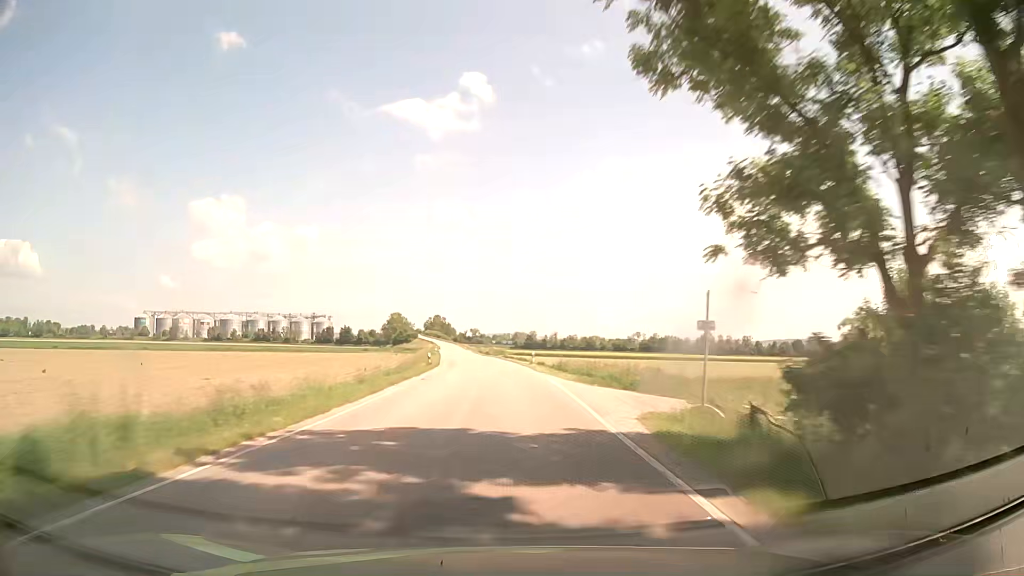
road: secondary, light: Day
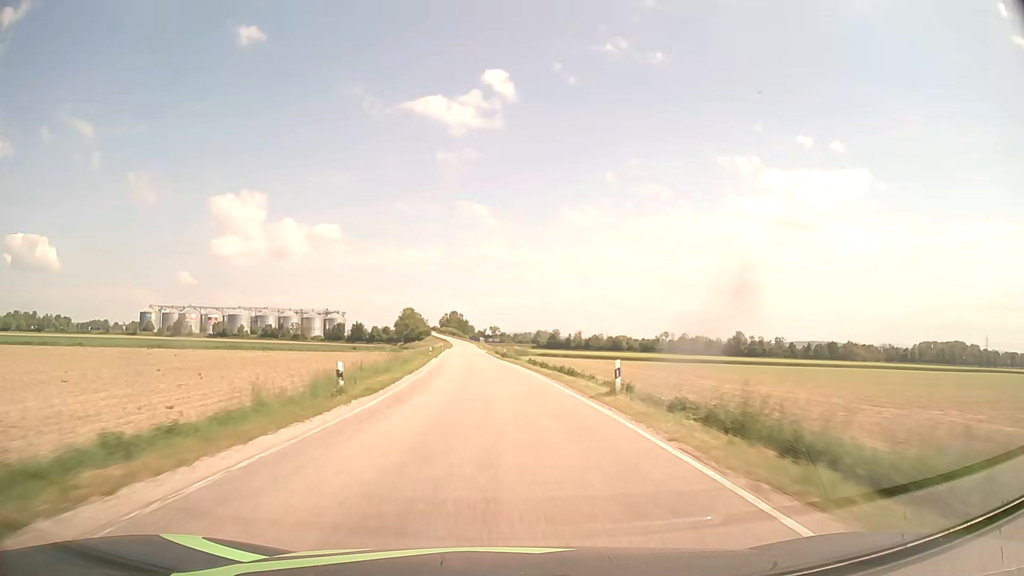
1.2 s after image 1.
(-0.3, +28.4) m; -1°
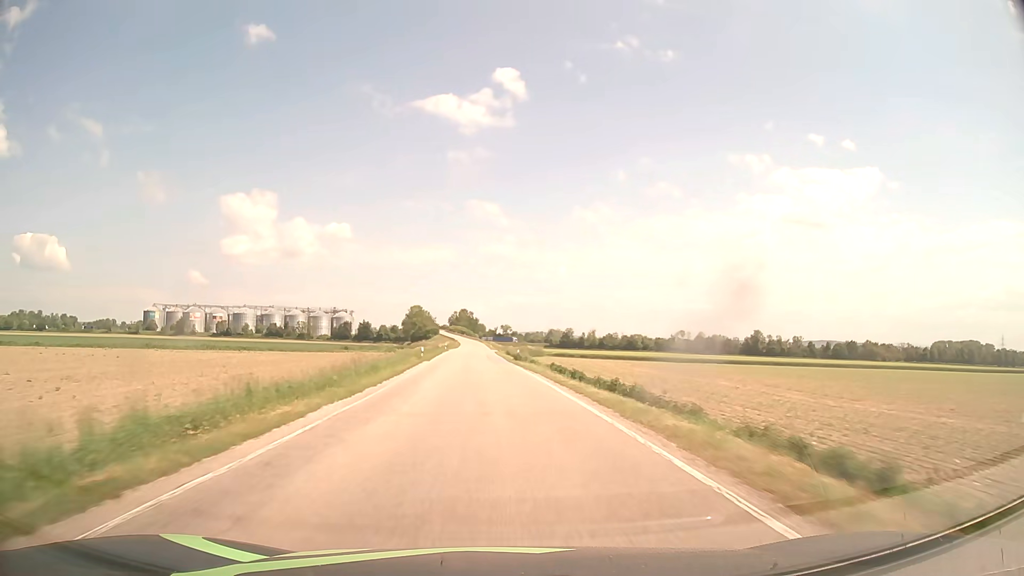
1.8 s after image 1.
(-0.1, +14.2) m; -1°
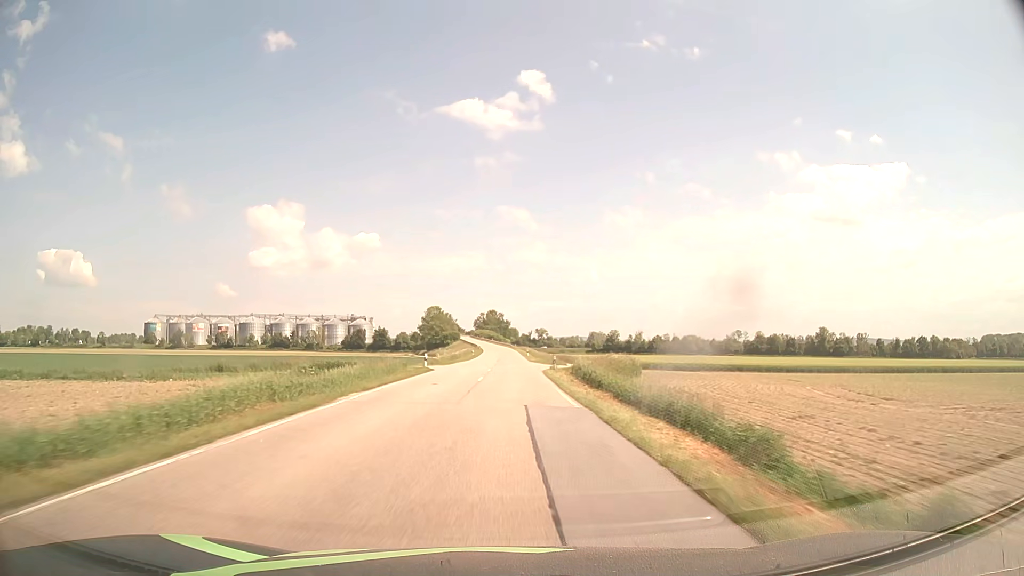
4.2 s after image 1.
(-1.6, +56.8) m; -3°
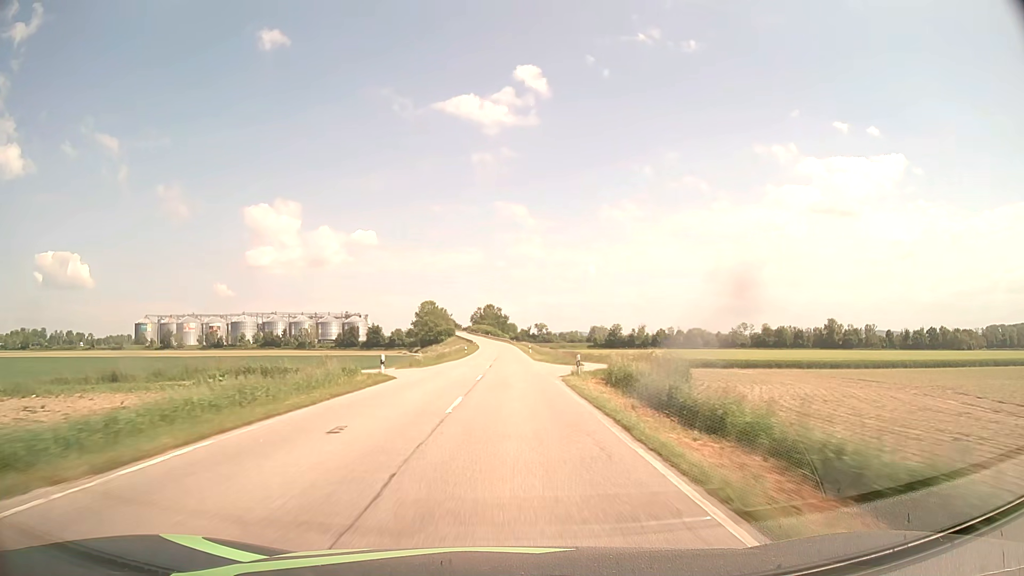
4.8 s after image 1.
(0.0, +14.2) m; 0°
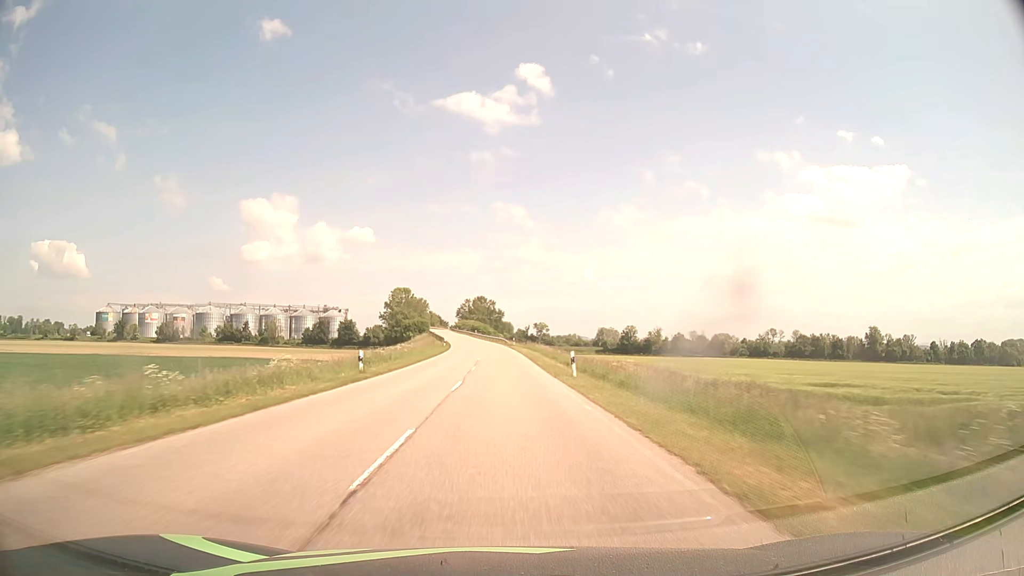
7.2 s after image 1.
(+0.2, +56.9) m; 0°
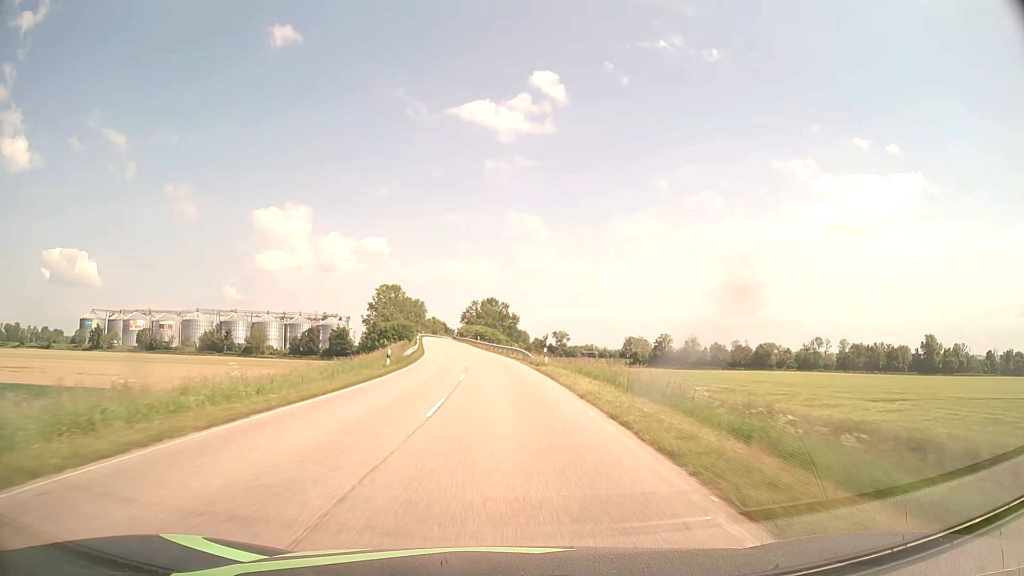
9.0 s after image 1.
(-0.3, +42.5) m; -1°
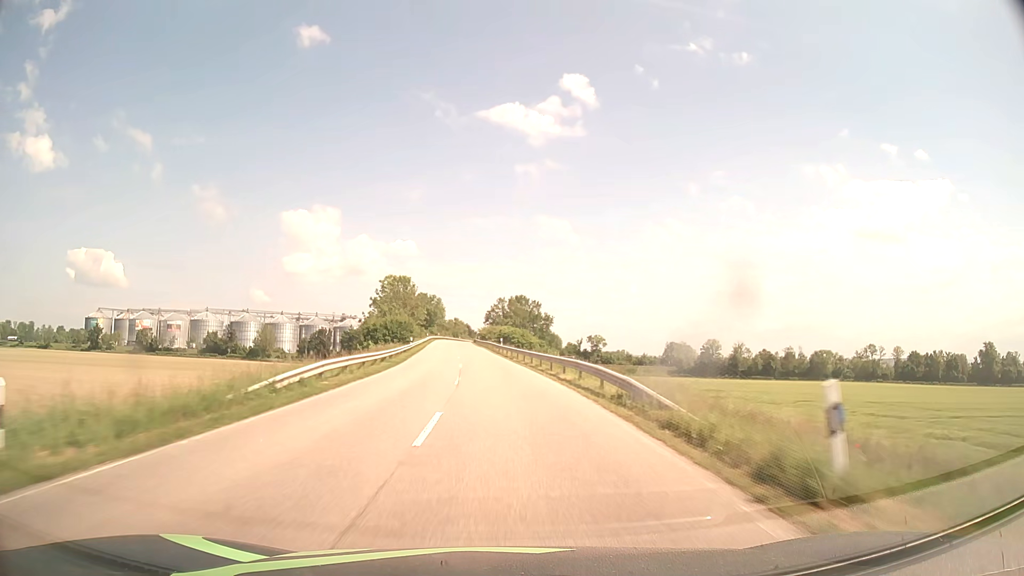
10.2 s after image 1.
(-0.5, +28.2) m; -2°
(0, +10) (0, +20) (-1, +30) (-1, +40) (-2, +50) (-3, +60) (-4, +70) (-5, +80) (-5, +90) (-6, +100) m
